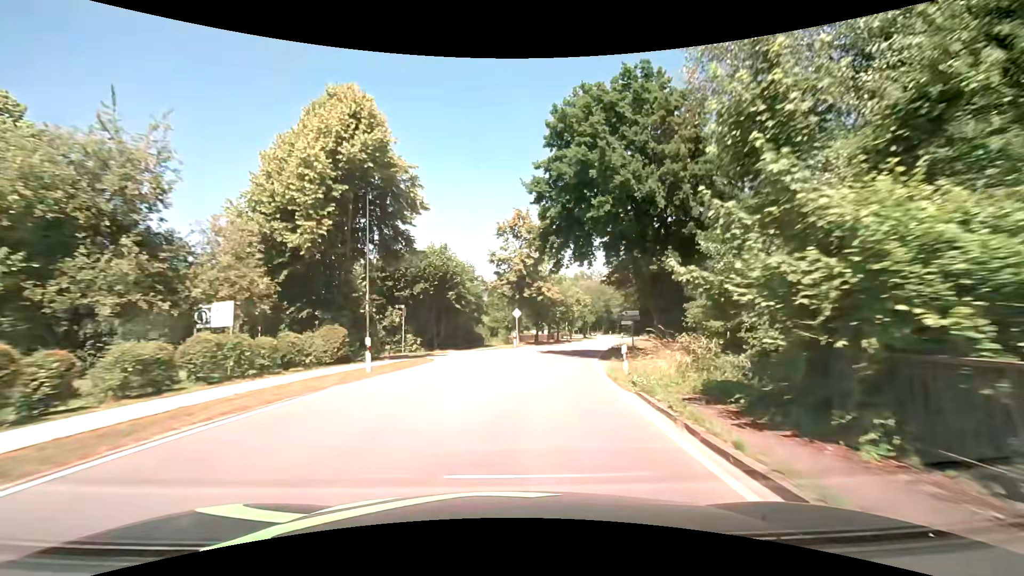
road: secondary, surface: asphalt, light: Day
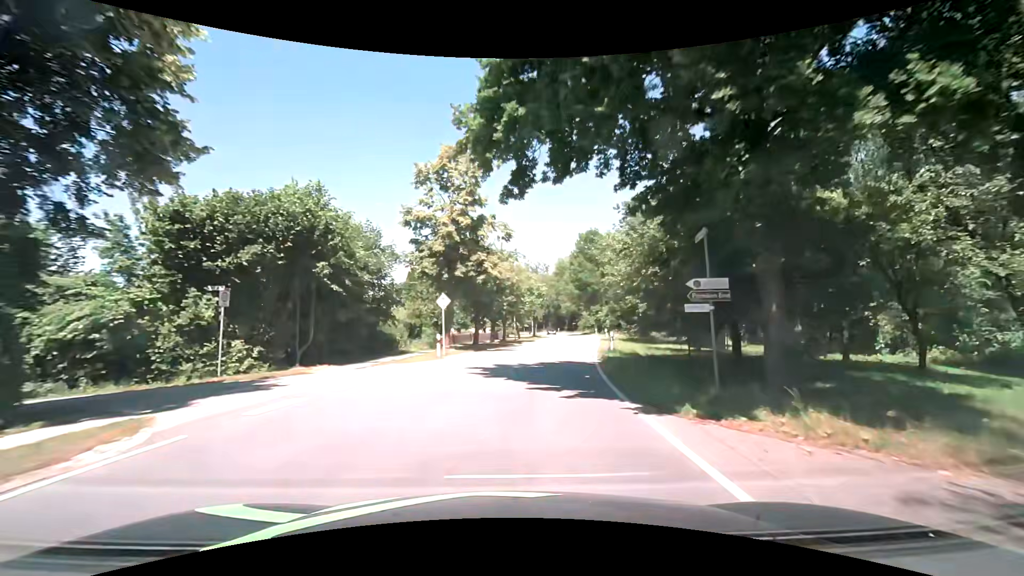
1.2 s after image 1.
(+0.8, +15.3) m; +6°
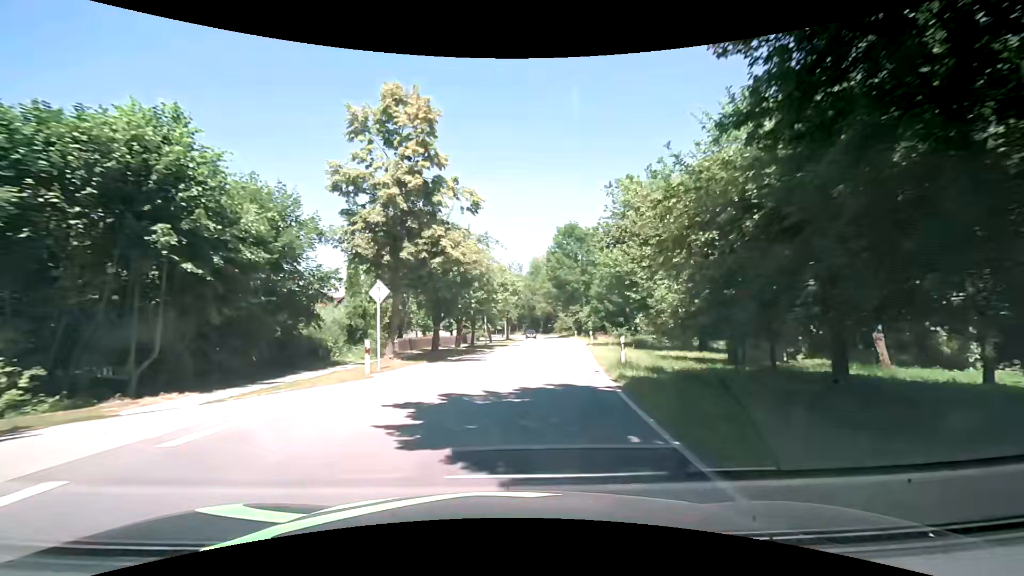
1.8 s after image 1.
(+0.2, +7.7) m; +2°
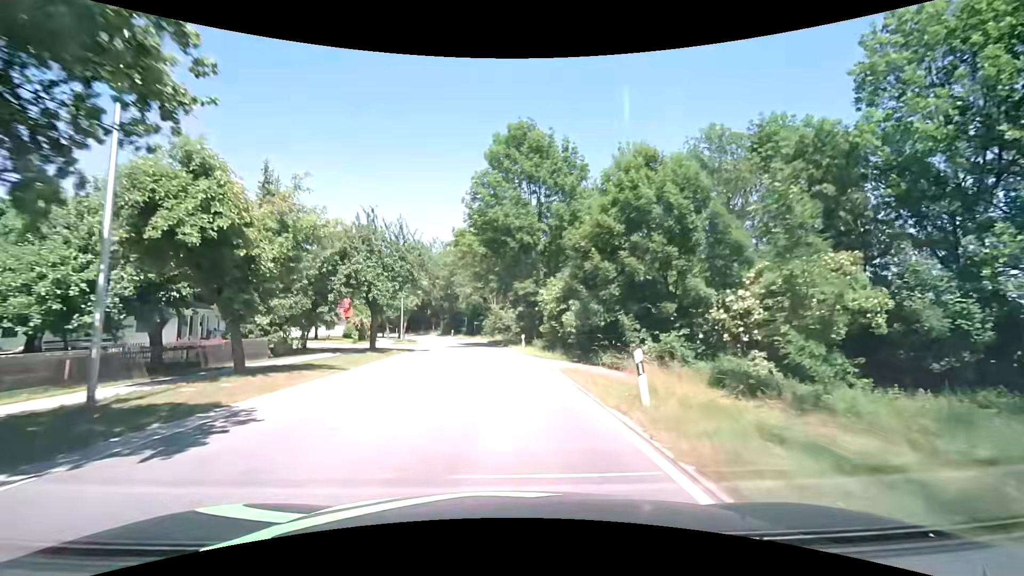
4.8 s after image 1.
(+4.8, +38.0) m; +9°
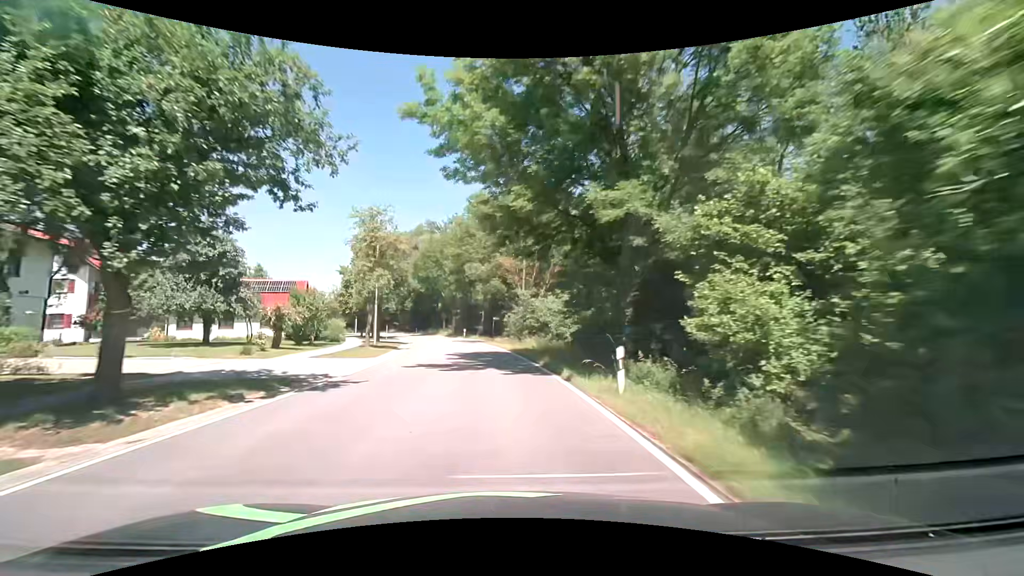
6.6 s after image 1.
(-0.7, +23.0) m; -4°
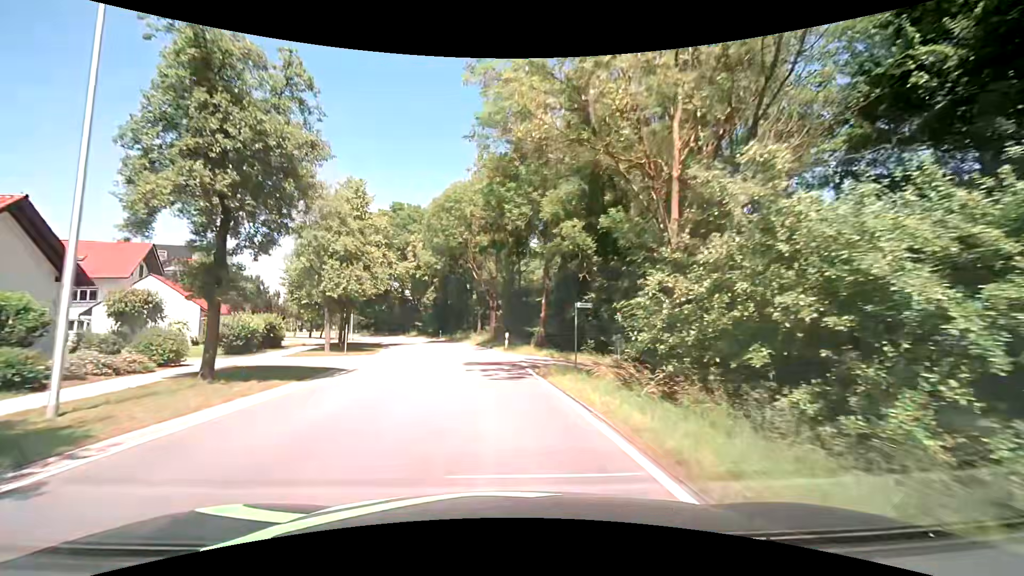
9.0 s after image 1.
(-1.4, +30.5) m; -5°
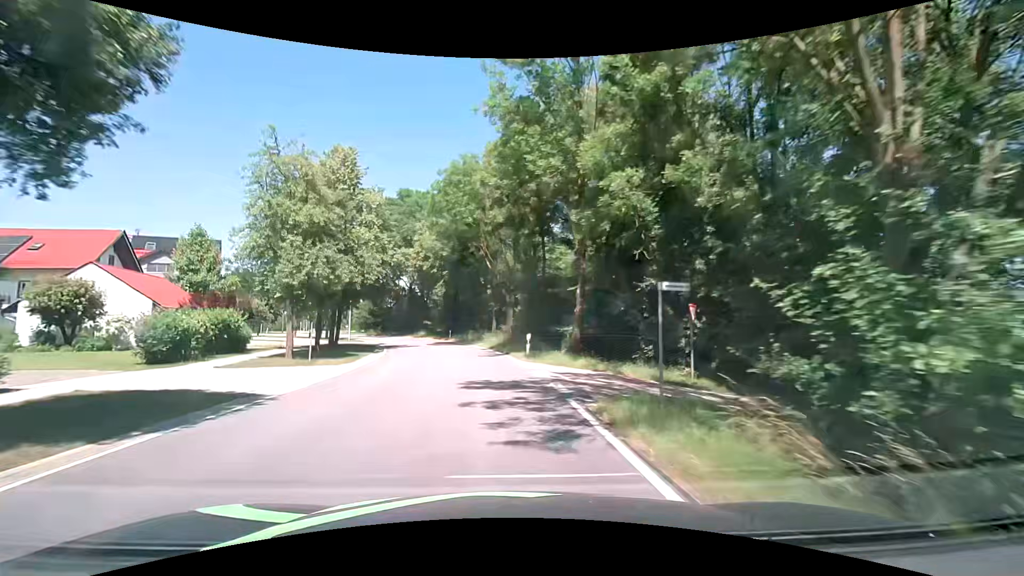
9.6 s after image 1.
(-0.2, +7.6) m; -3°
